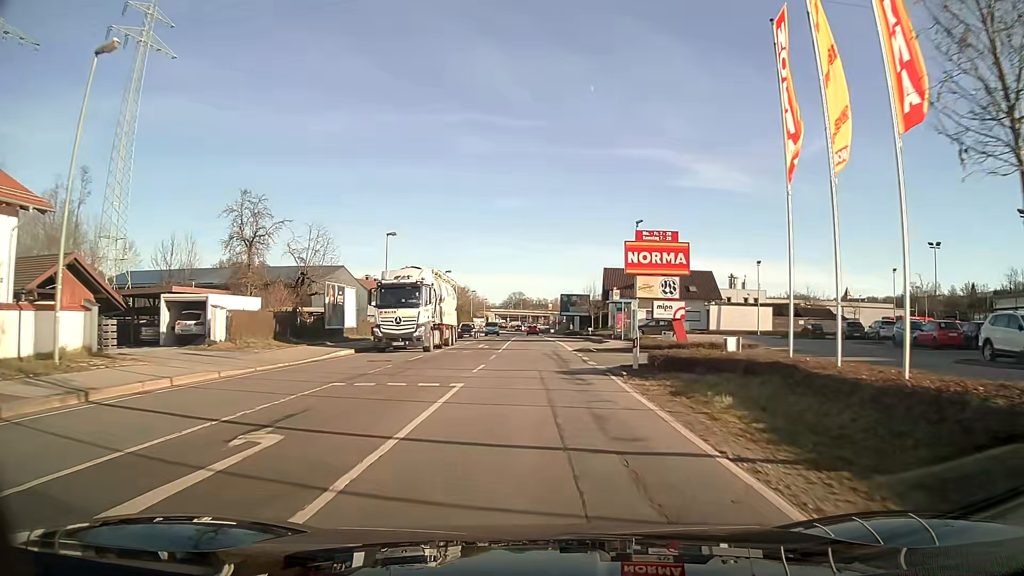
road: primary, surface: asphalt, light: Day
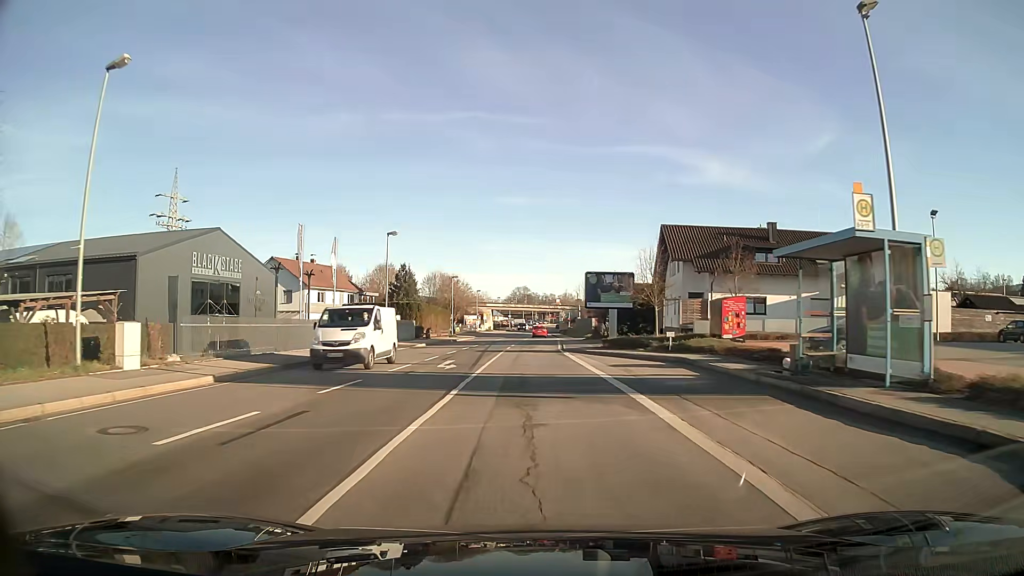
(-0.1, +36.2) m; -1°
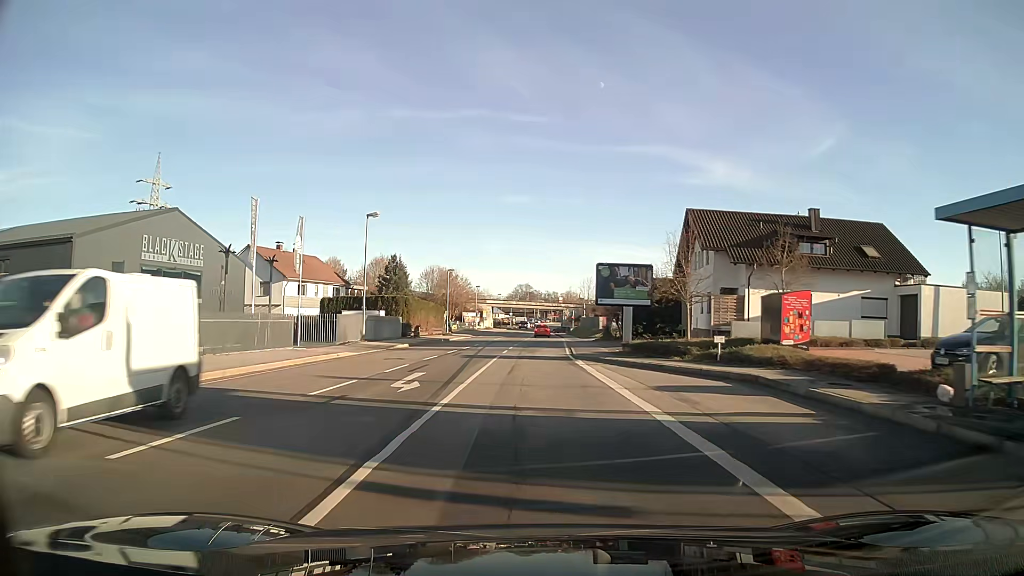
(0.0, +7.2) m; 0°
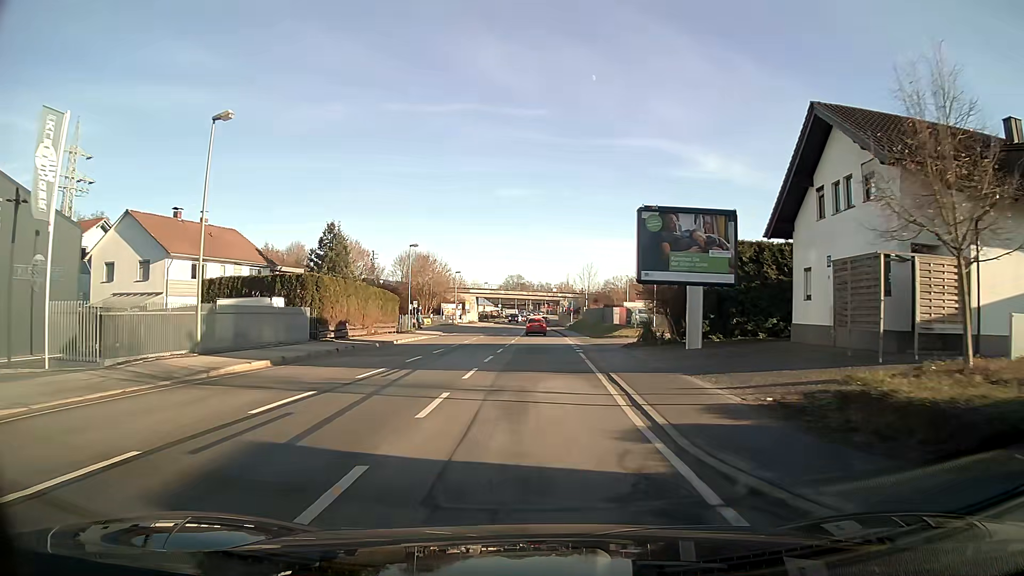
(+0.2, +20.7) m; +1°
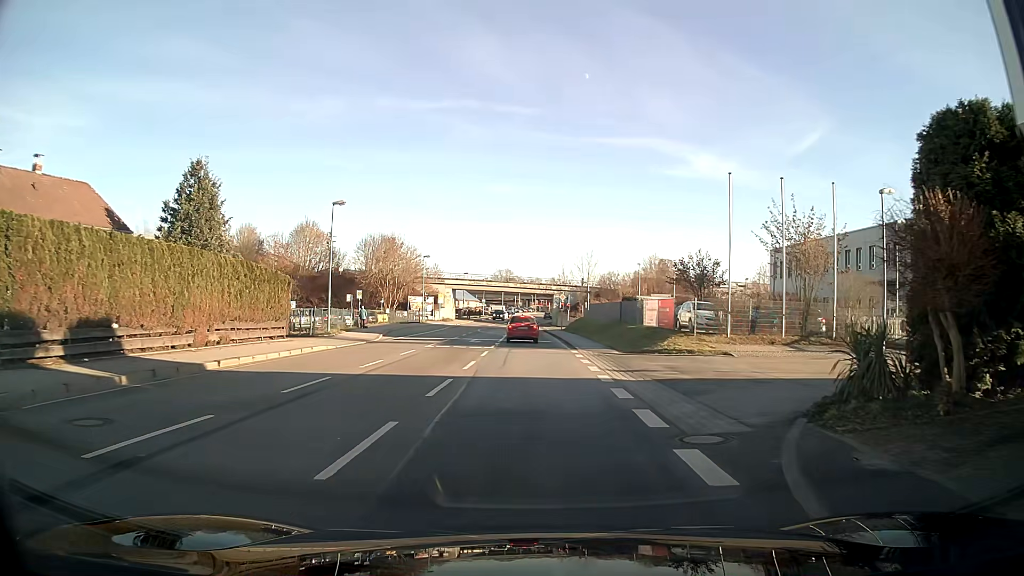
(+0.2, +20.9) m; +1°
(0, +10) (0, +20) (0, +30) (0, +40) (0, +50) (-1, +60) (-1, +70) (-1, +80) (-1, +90) (-2, +100) m
